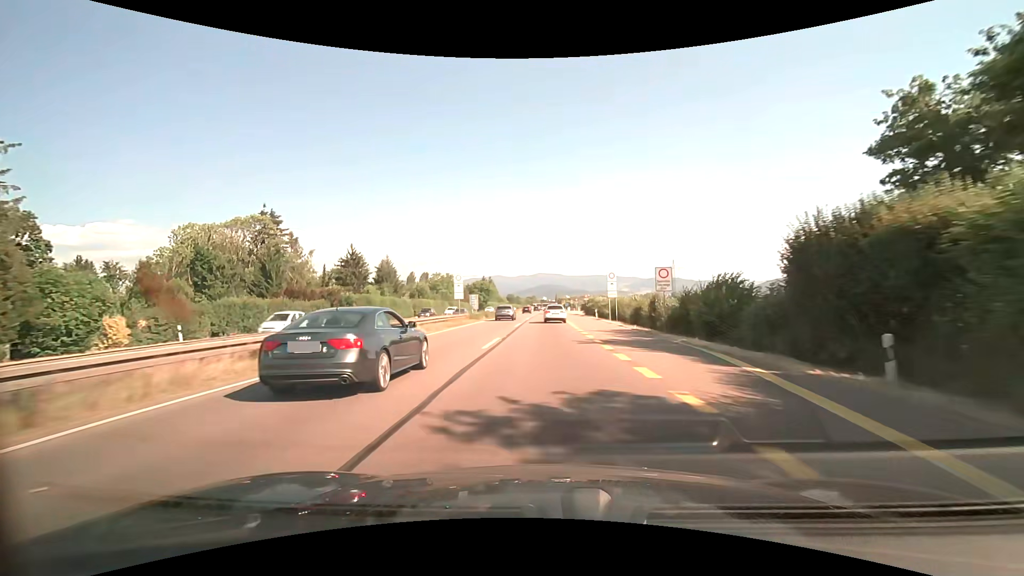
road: trunk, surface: asphalt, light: Day
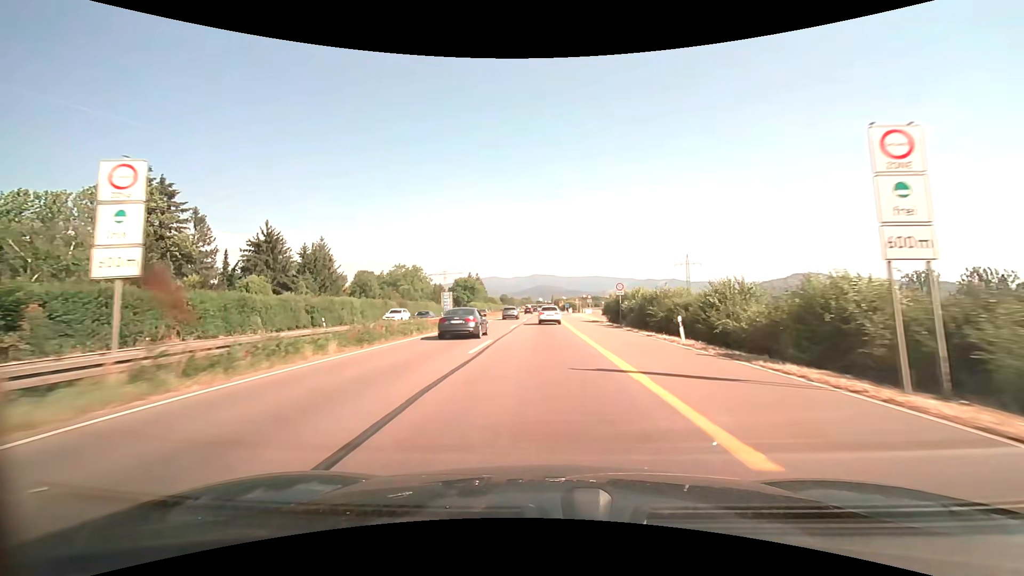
(+0.2, +36.8) m; +1°
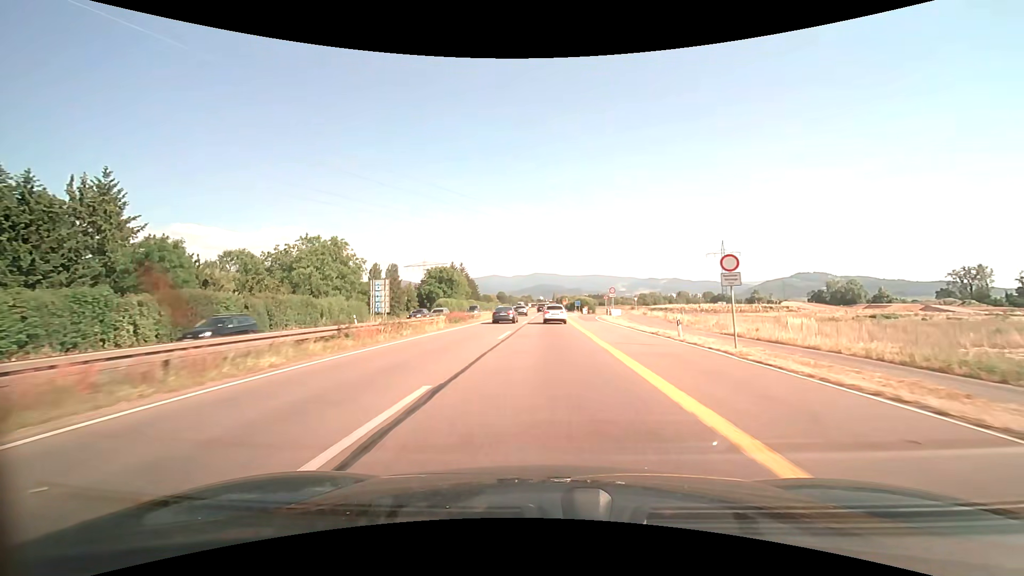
(-0.3, +48.2) m; 0°
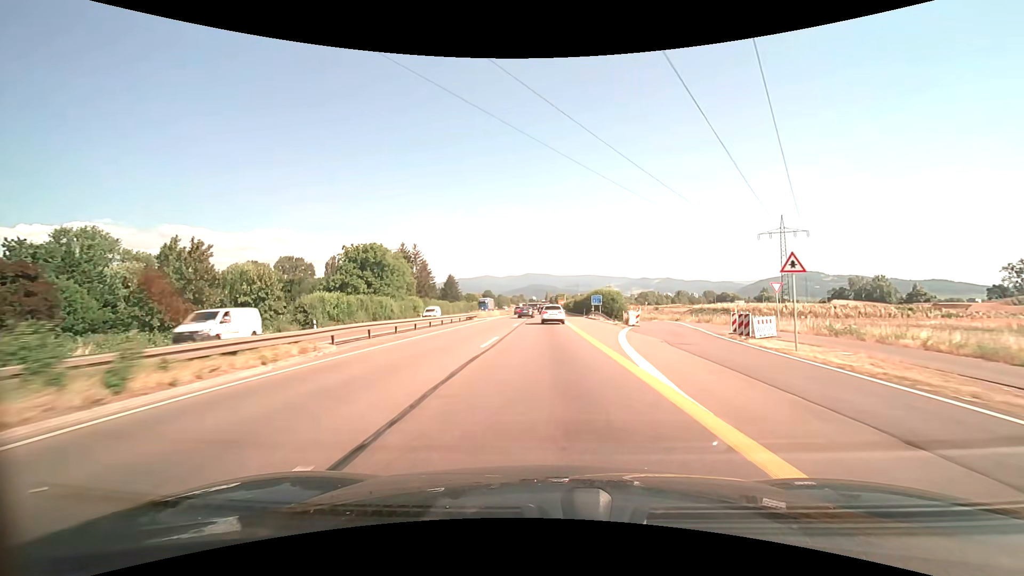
(+0.7, +58.1) m; +1°
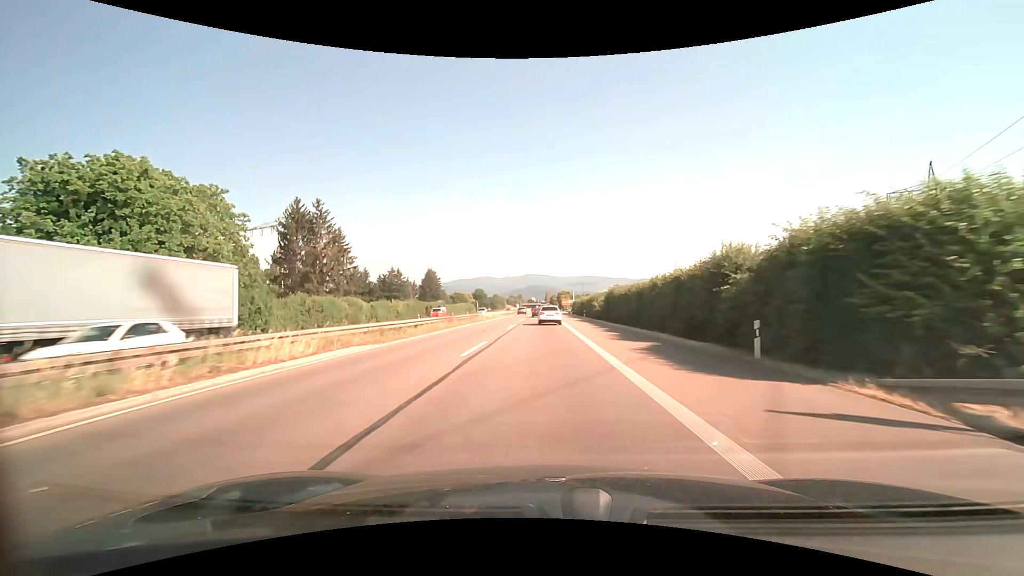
(+0.1, +56.9) m; 0°
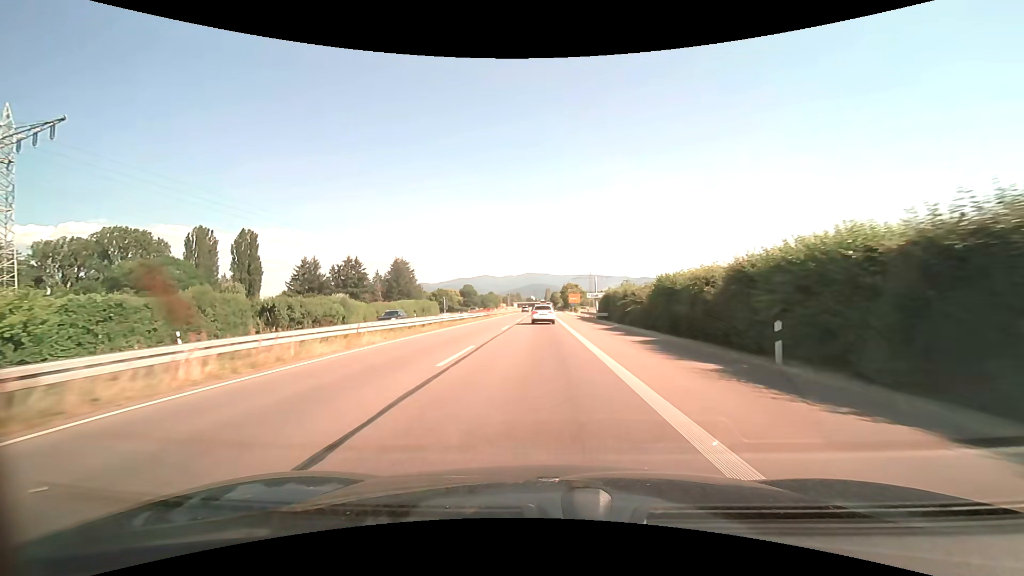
(-0.1, +56.8) m; 0°
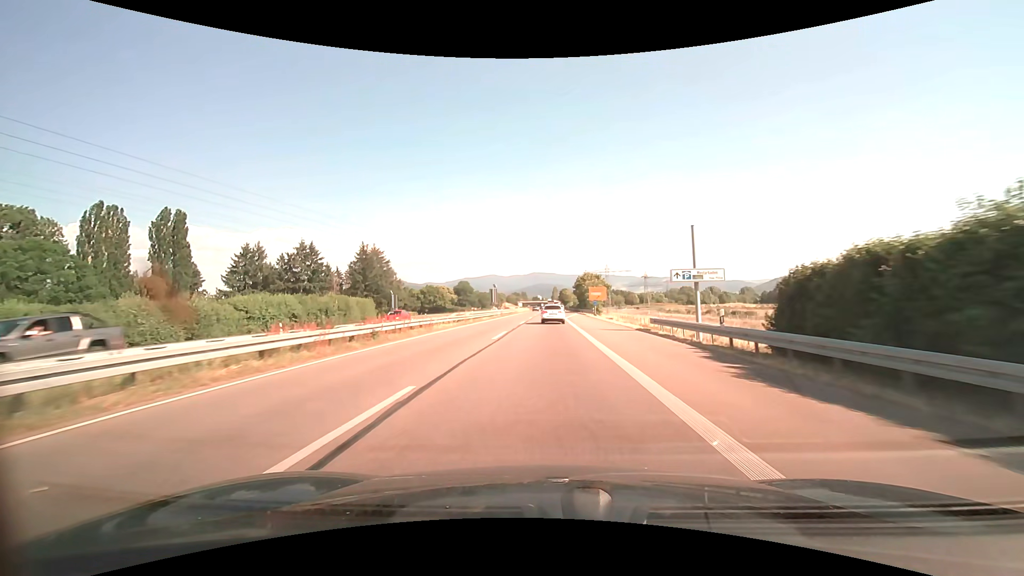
(-0.2, +44.8) m; -1°
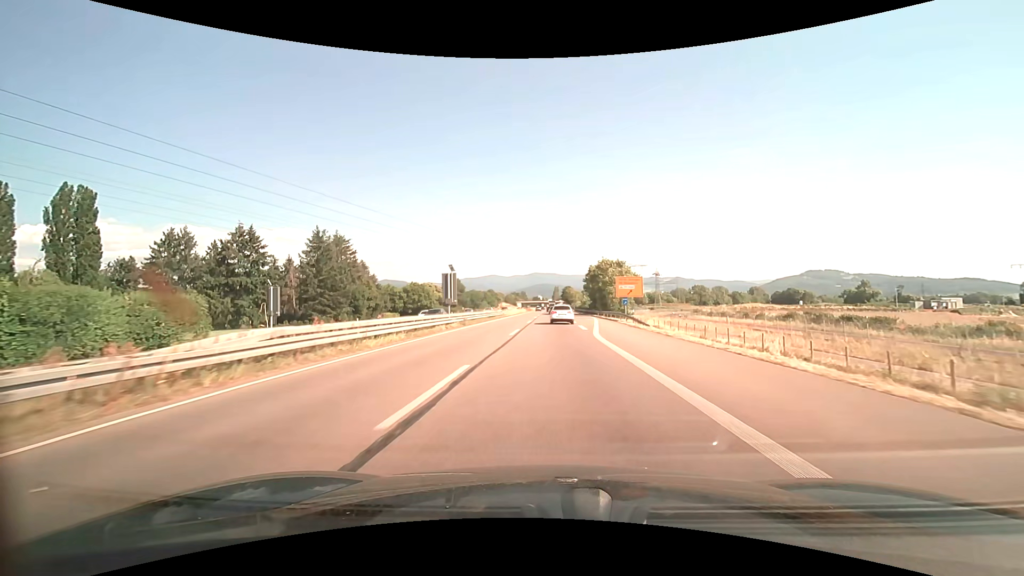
(0.0, +33.1) m; 0°
(0, +10) (0, +20) (0, +30) (0, +40) (+1, +50) (+1, +60) (+1, +70) (+1, +80) (+1, +90) (+1, +100) m
